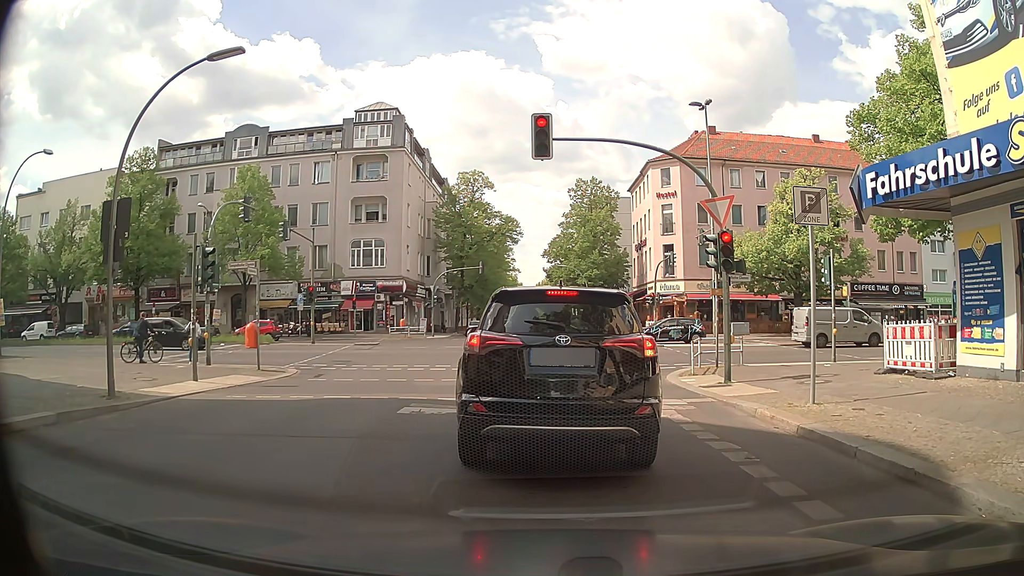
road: residential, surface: asphalt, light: Day
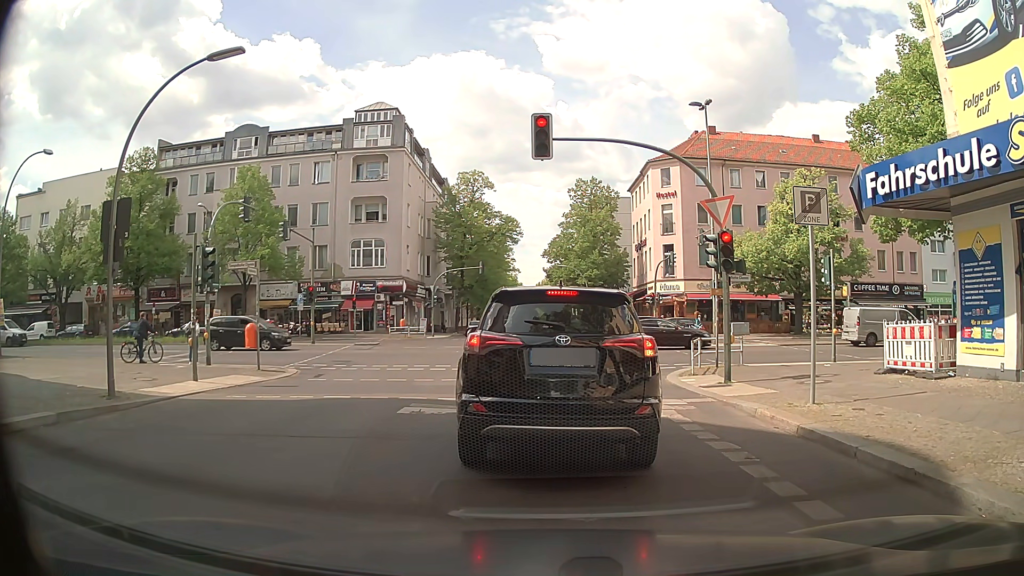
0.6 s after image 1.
(0.0, 0.0) m; 0°
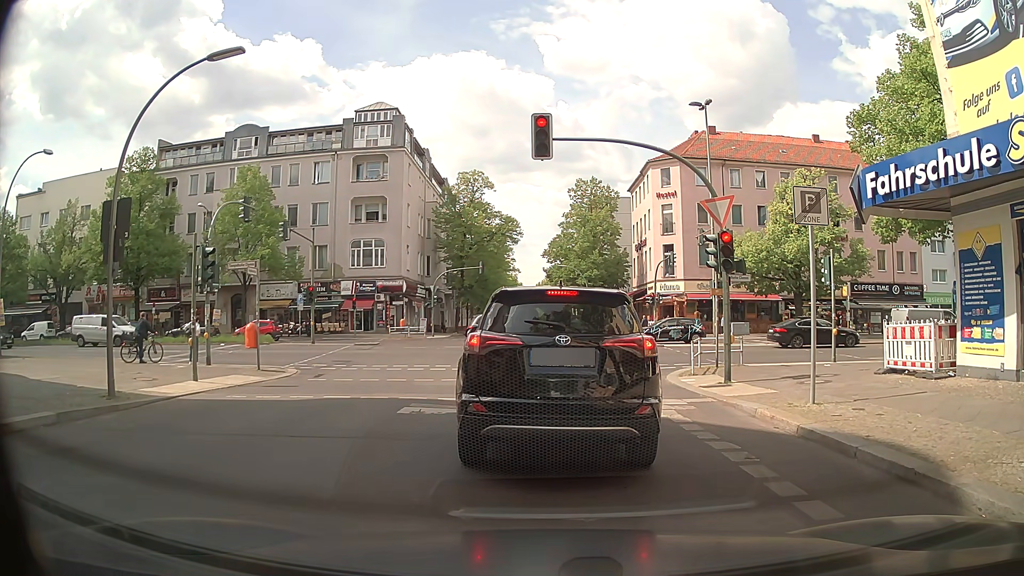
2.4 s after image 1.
(0.0, 0.0) m; 0°
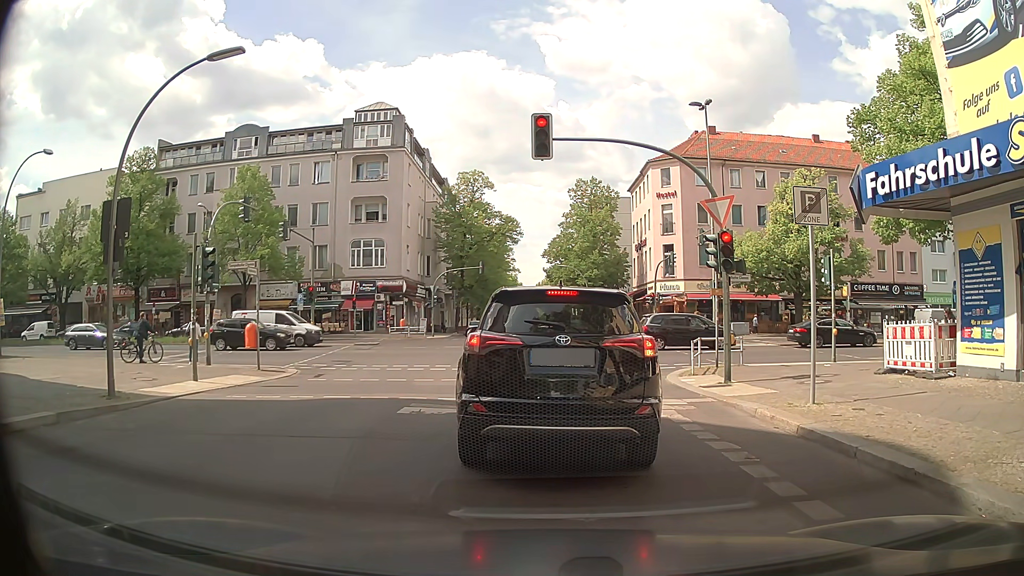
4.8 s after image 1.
(0.0, 0.0) m; 0°
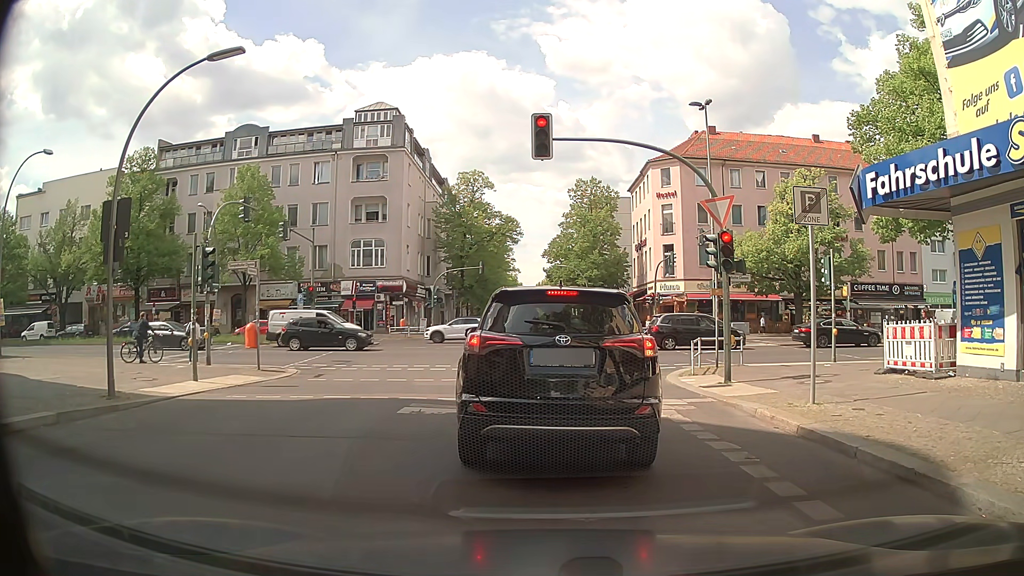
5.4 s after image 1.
(0.0, 0.0) m; 0°
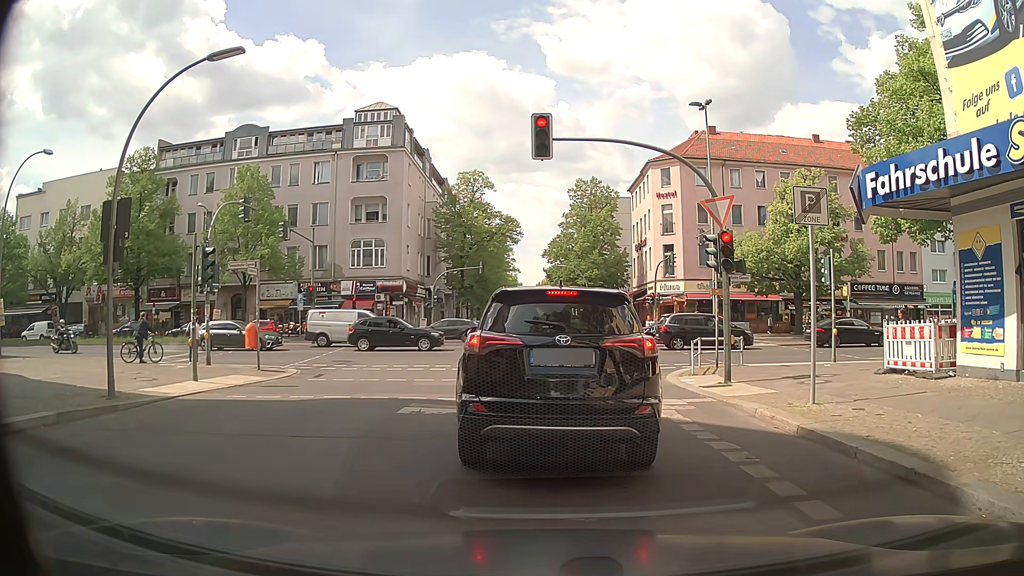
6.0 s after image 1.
(0.0, 0.0) m; 0°
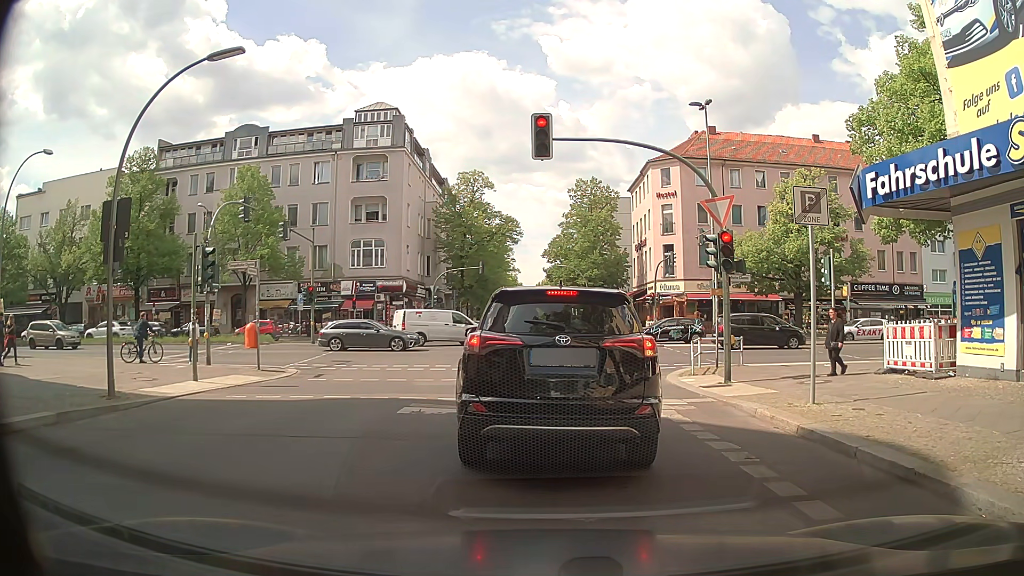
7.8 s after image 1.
(0.0, 0.0) m; 0°
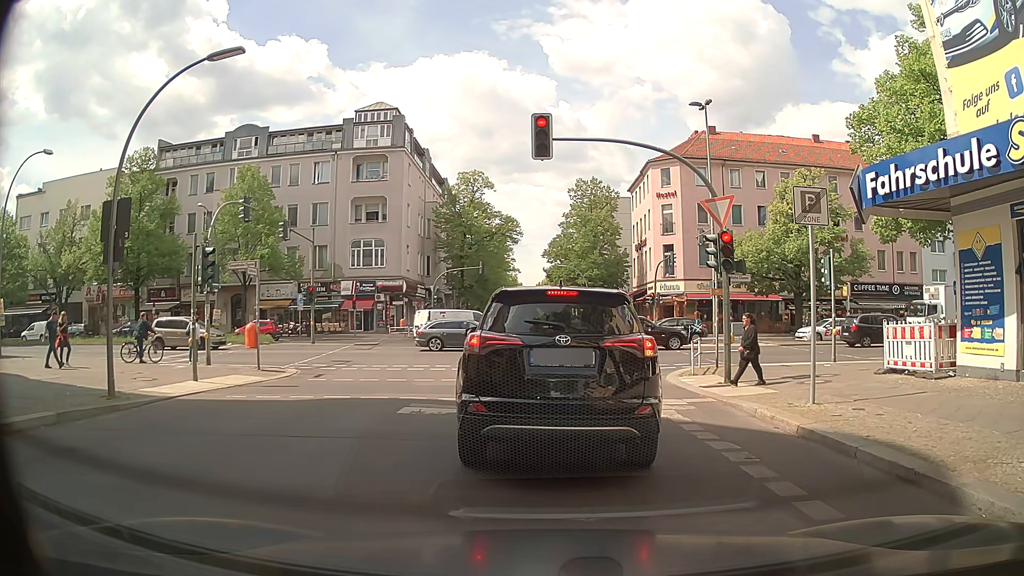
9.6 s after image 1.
(0.0, 0.0) m; 0°
